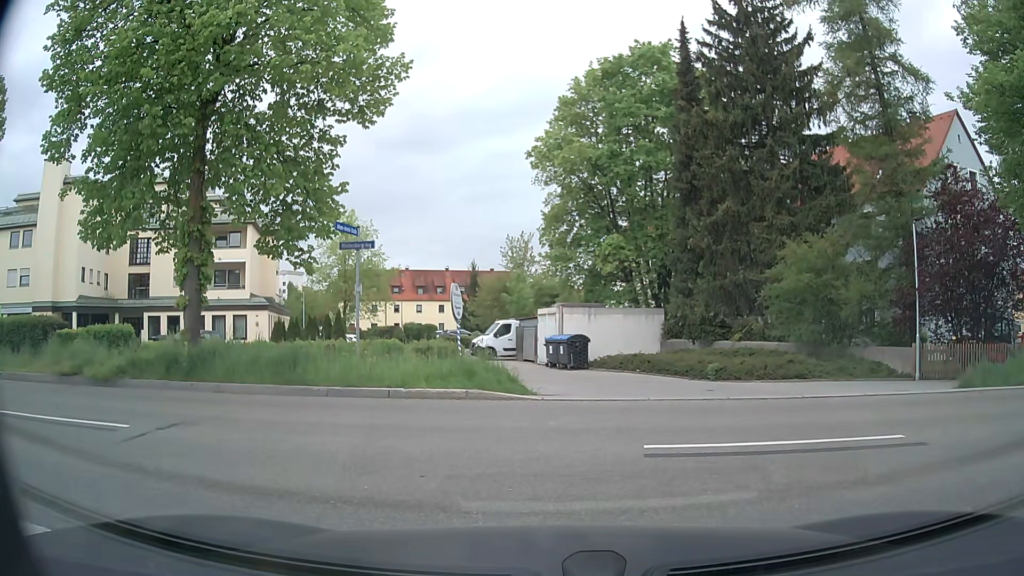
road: residential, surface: asphalt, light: Day
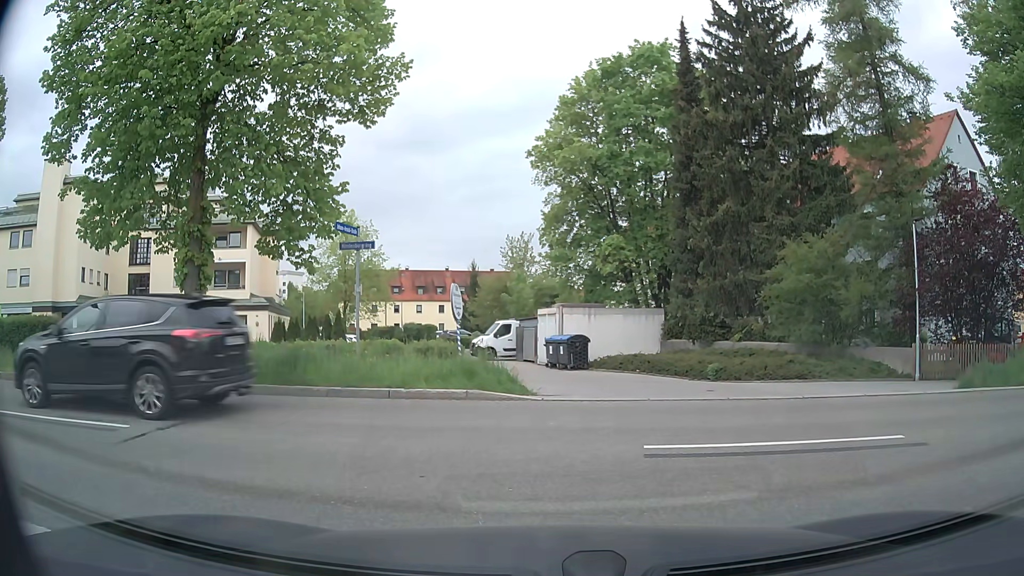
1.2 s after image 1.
(0.0, 0.0) m; 0°
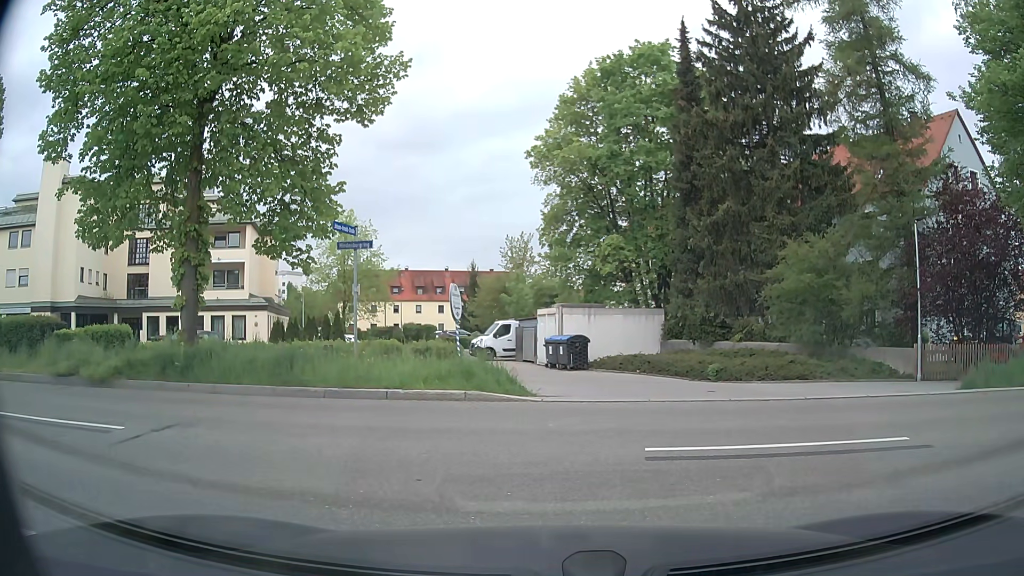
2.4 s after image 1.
(0.0, +0.1) m; 0°
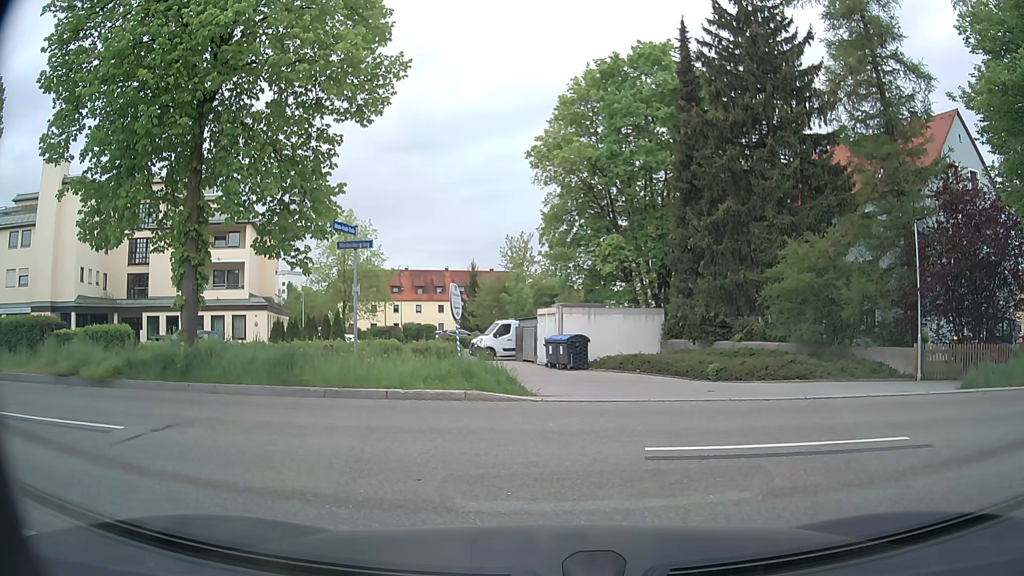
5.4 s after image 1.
(0.0, +0.1) m; 0°
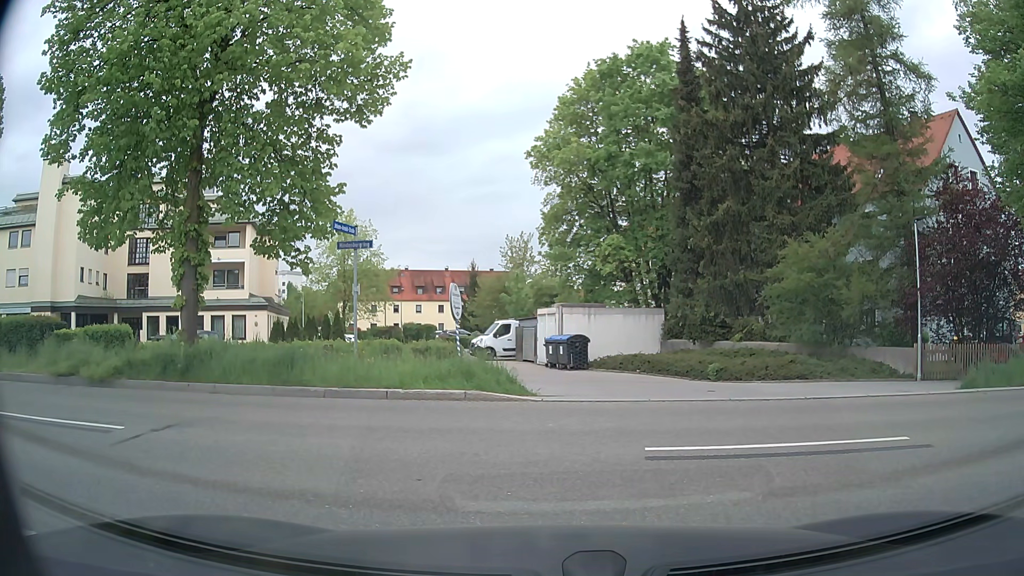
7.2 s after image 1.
(0.0, 0.0) m; 0°
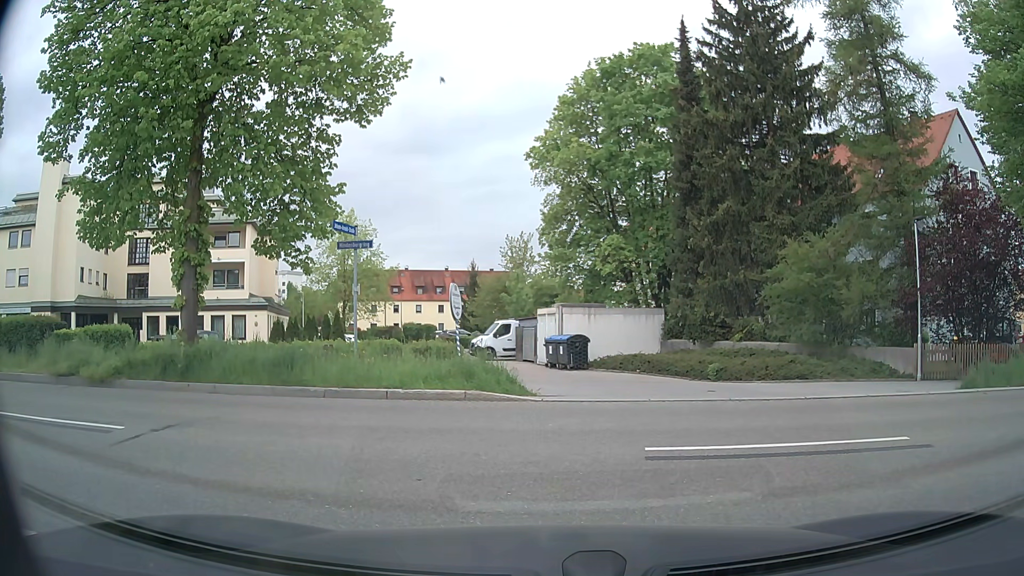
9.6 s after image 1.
(0.0, 0.0) m; 0°
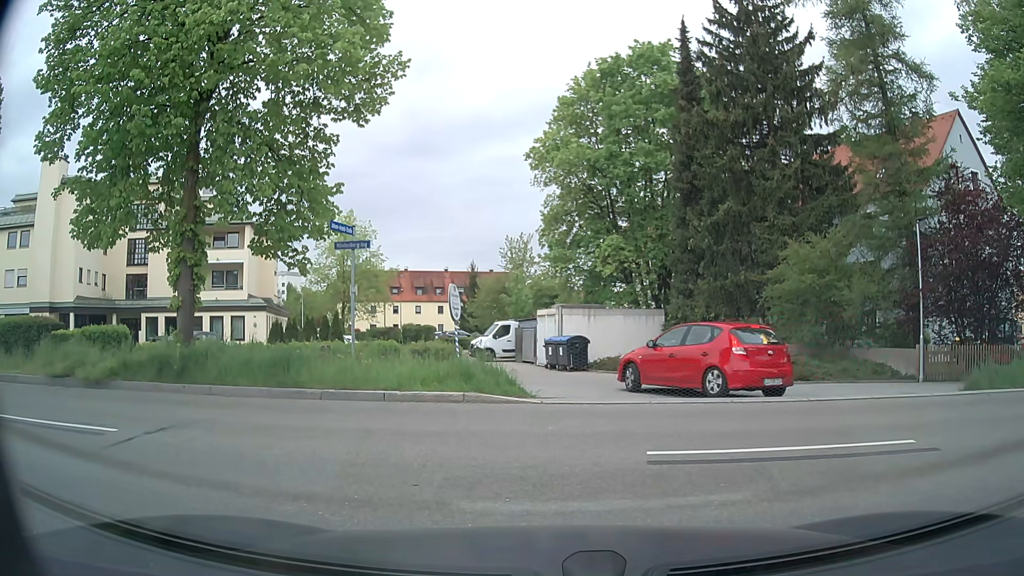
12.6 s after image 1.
(0.0, +0.1) m; 0°
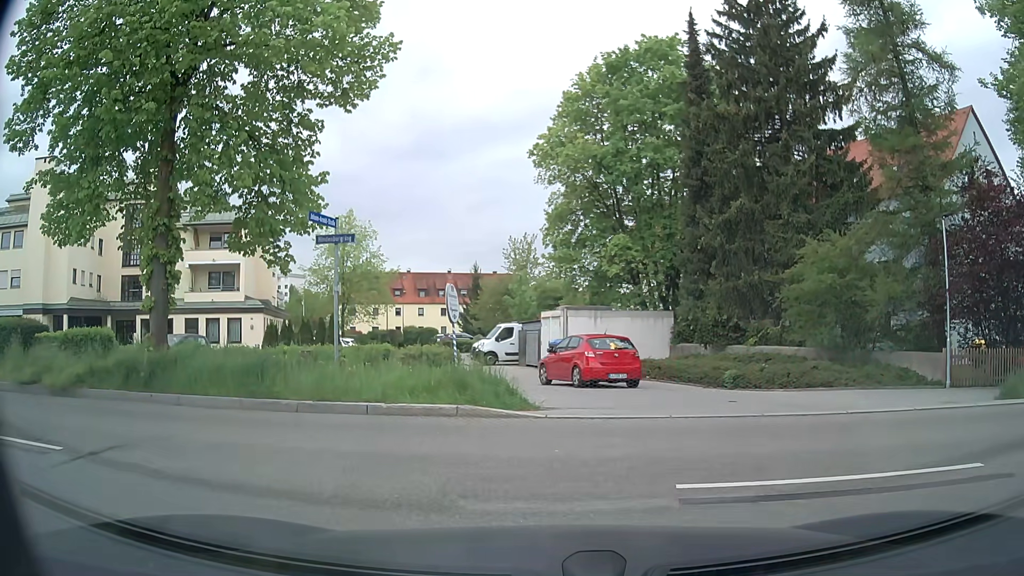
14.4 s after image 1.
(0.0, +1.3) m; 0°
(-6, +8) (-15, +10) (-25, +10) (-35, +10) (-45, +10) (-55, +10) (-65, +10) (-75, +10) (-85, +10) (-95, +11) m
